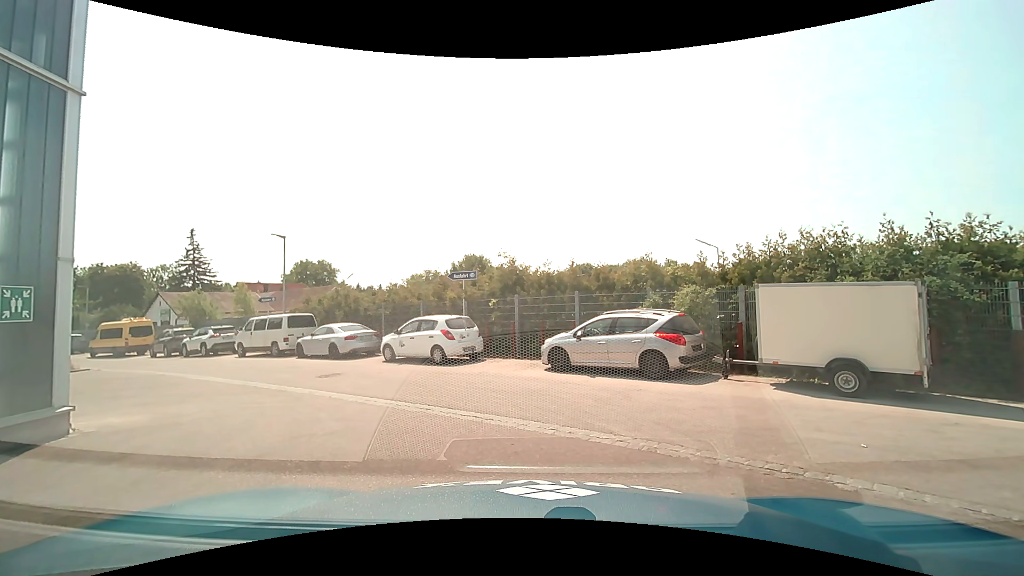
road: service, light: Day
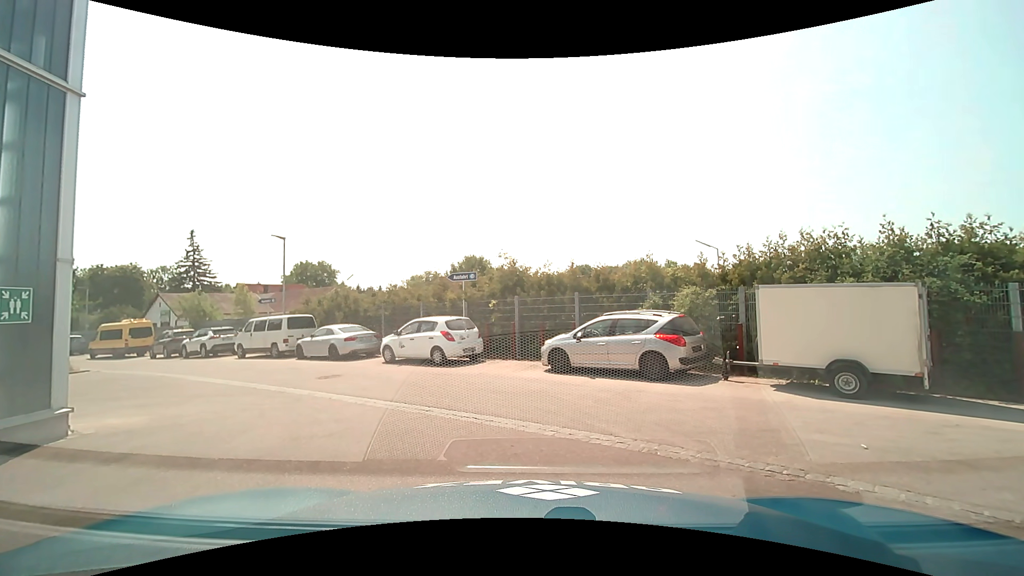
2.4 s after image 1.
(0.0, 0.0) m; 0°
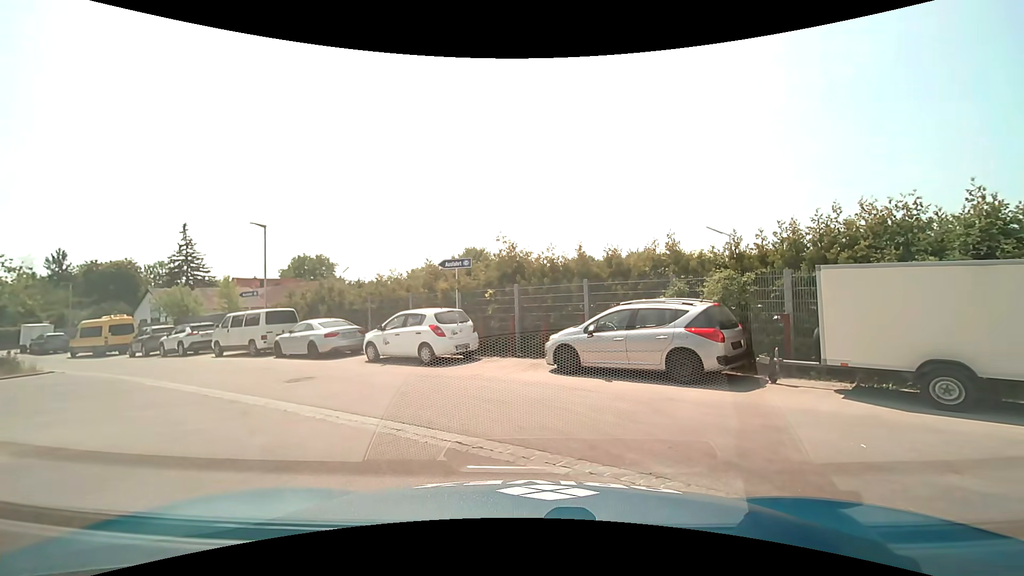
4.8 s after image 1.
(0.0, +2.2) m; +1°
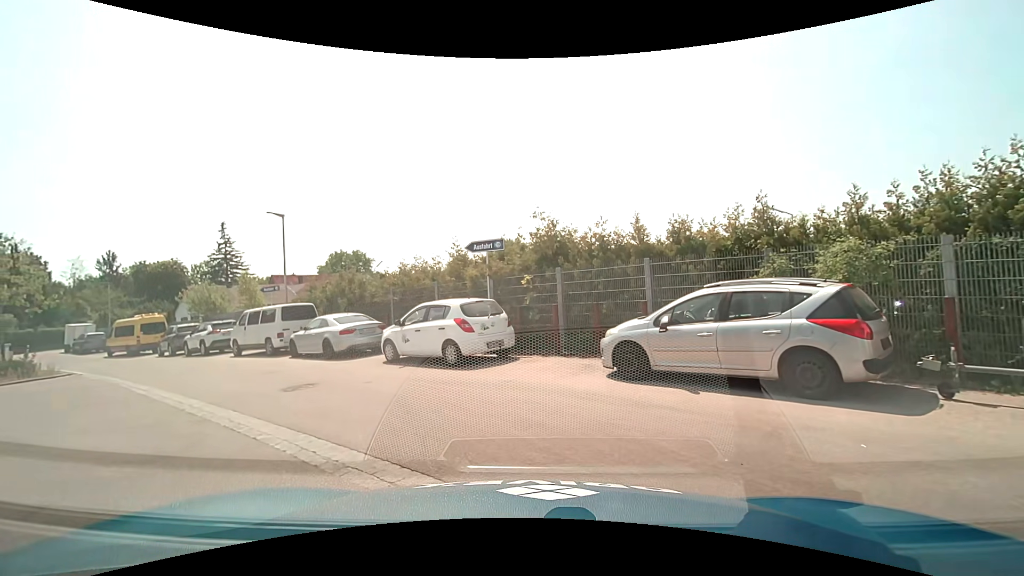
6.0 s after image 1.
(0.0, +2.6) m; -4°
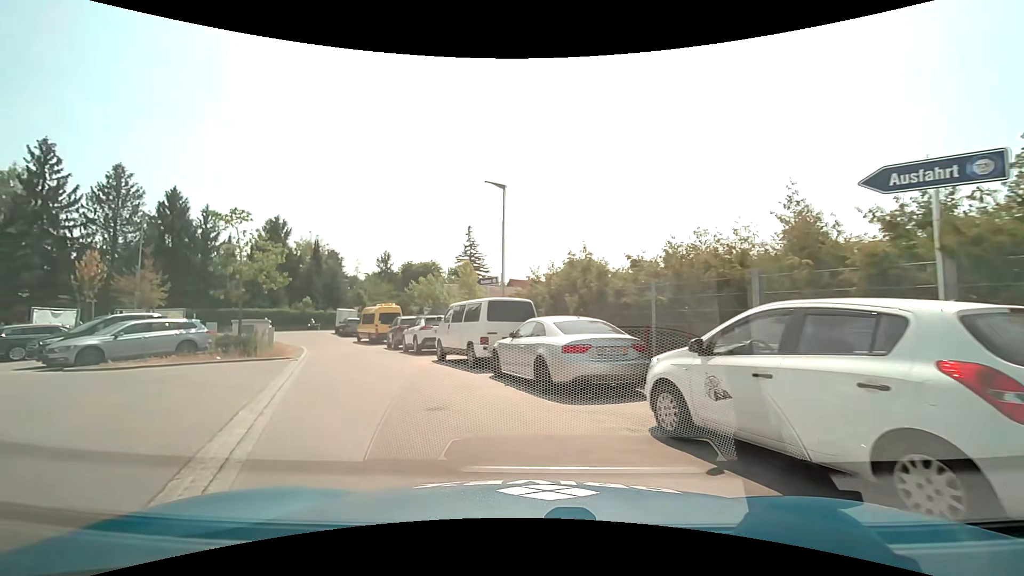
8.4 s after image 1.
(-1.8, +7.5) m; -26°
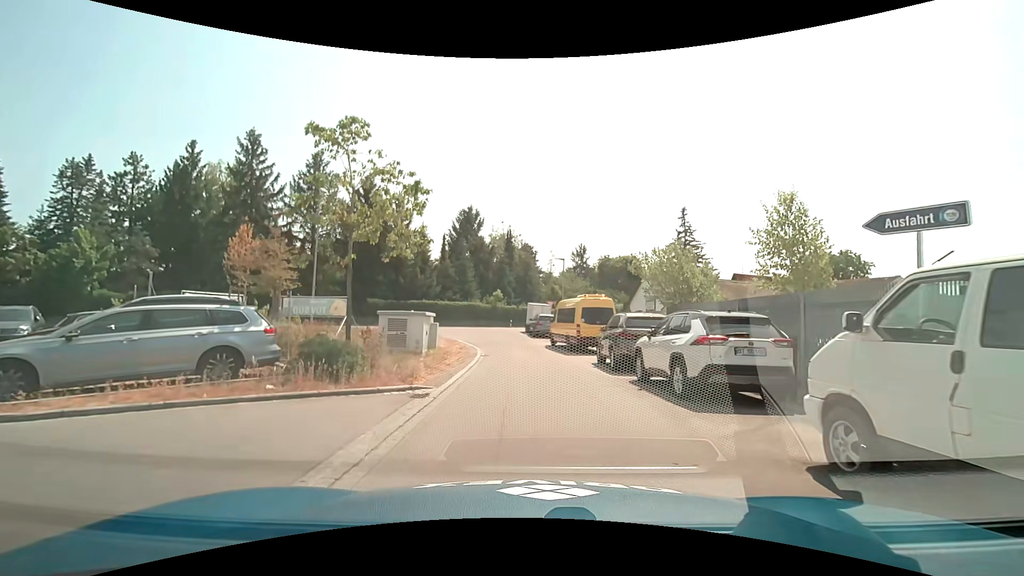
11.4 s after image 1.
(-3.2, +11.6) m; -21°
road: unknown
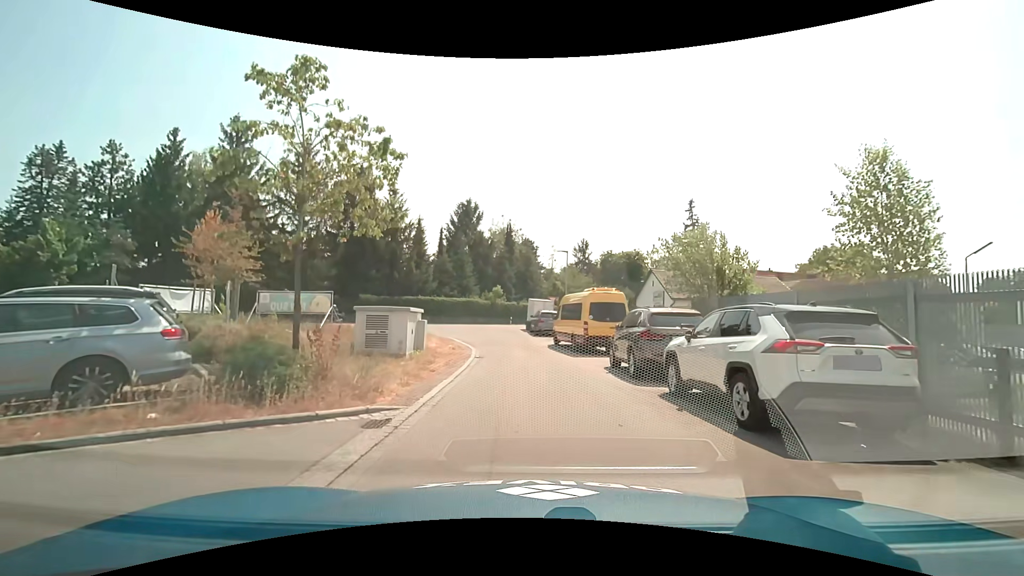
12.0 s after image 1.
(0.0, +2.7) m; -1°
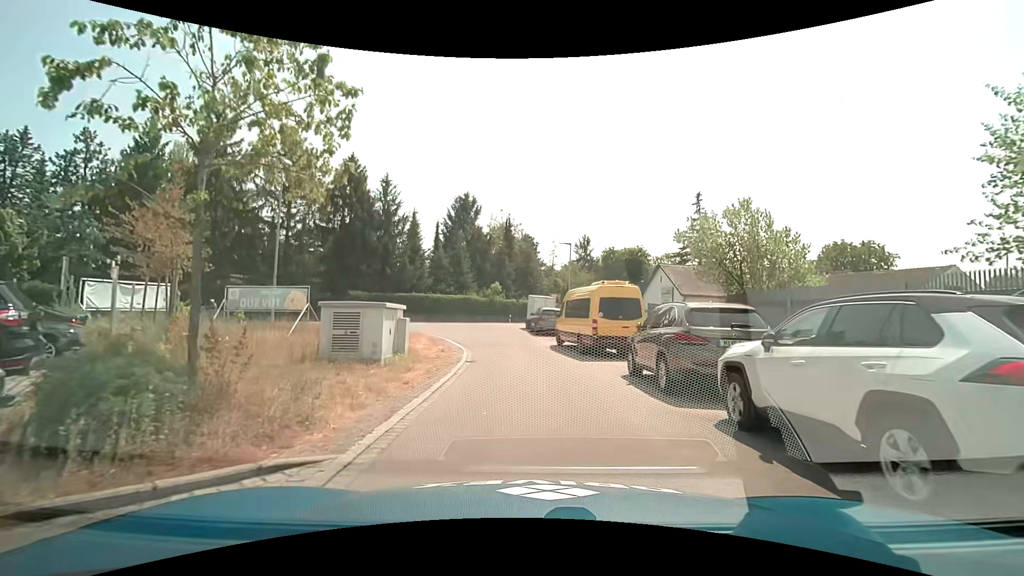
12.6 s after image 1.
(0.0, +2.8) m; 0°
(0, +10) (0, +20) (-1, +30) (-3, +40) (-11, +44) (-20, +40) (-28, +33) (-35, +27) (-43, +20) (-50, +14) m
